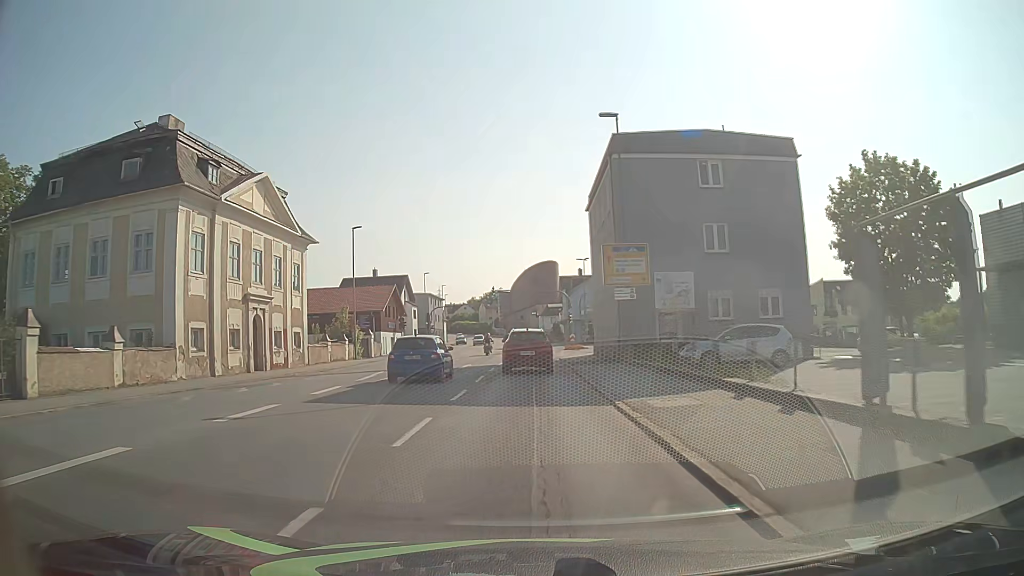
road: tertiary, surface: asphalt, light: Day
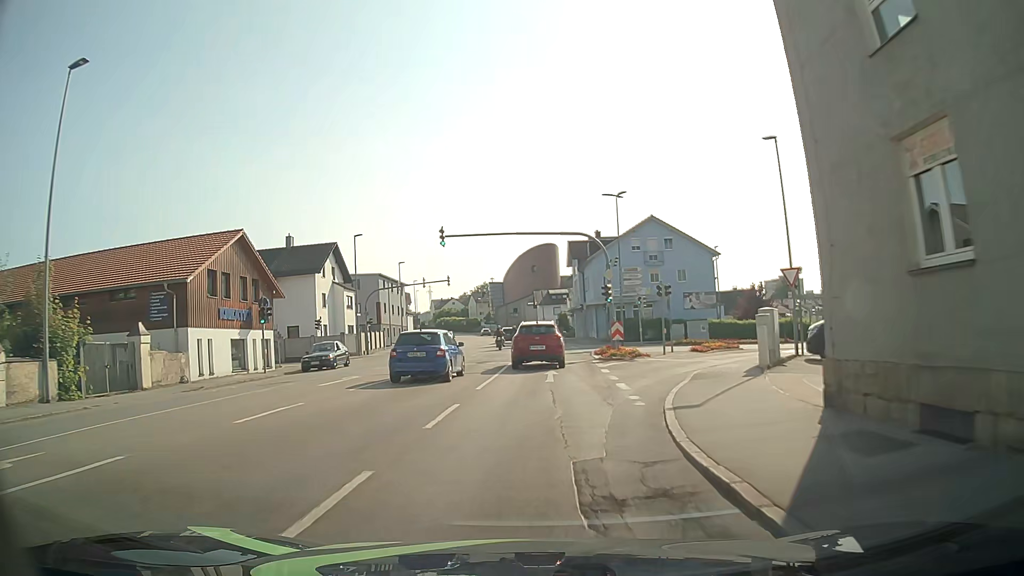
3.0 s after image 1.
(-0.1, +35.2) m; 0°
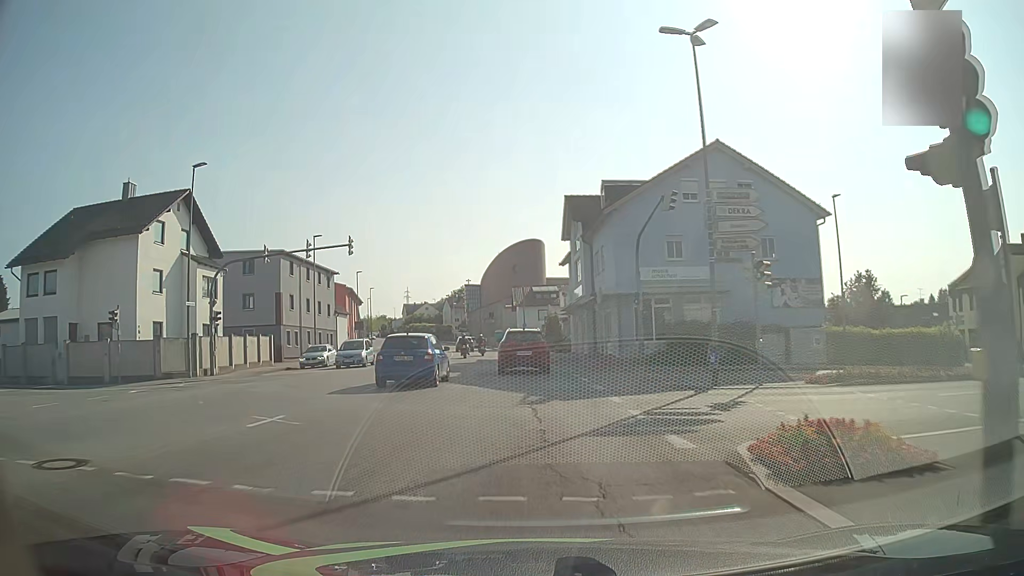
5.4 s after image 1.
(+0.5, +27.2) m; +2°
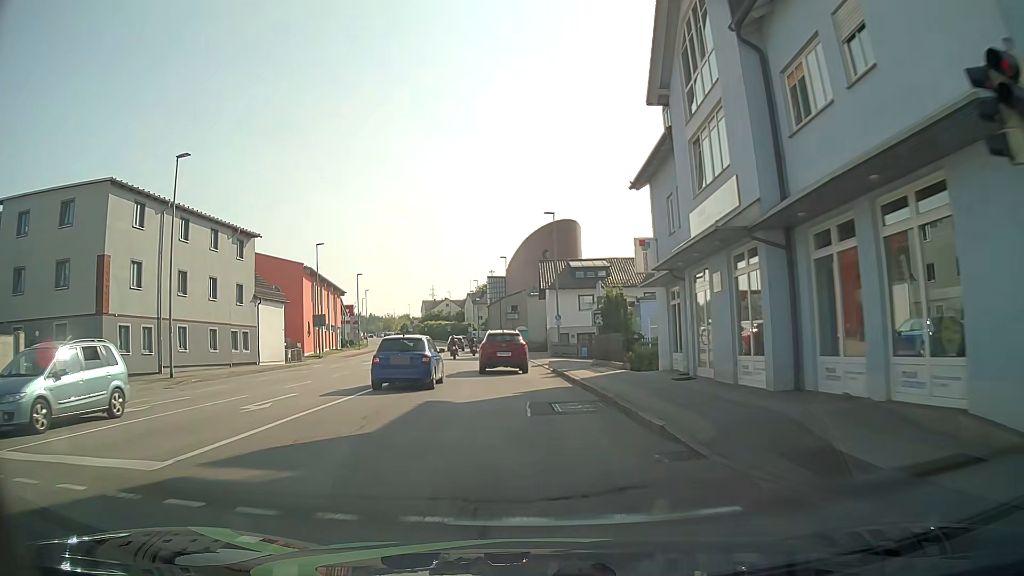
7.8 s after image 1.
(-0.5, +27.4) m; -2°
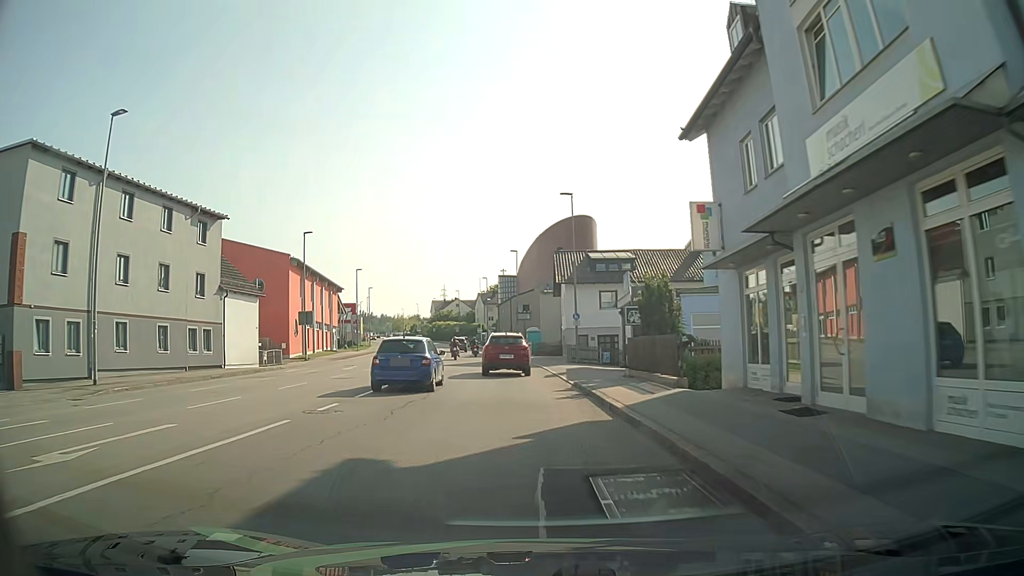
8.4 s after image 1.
(-0.2, +7.0) m; -2°
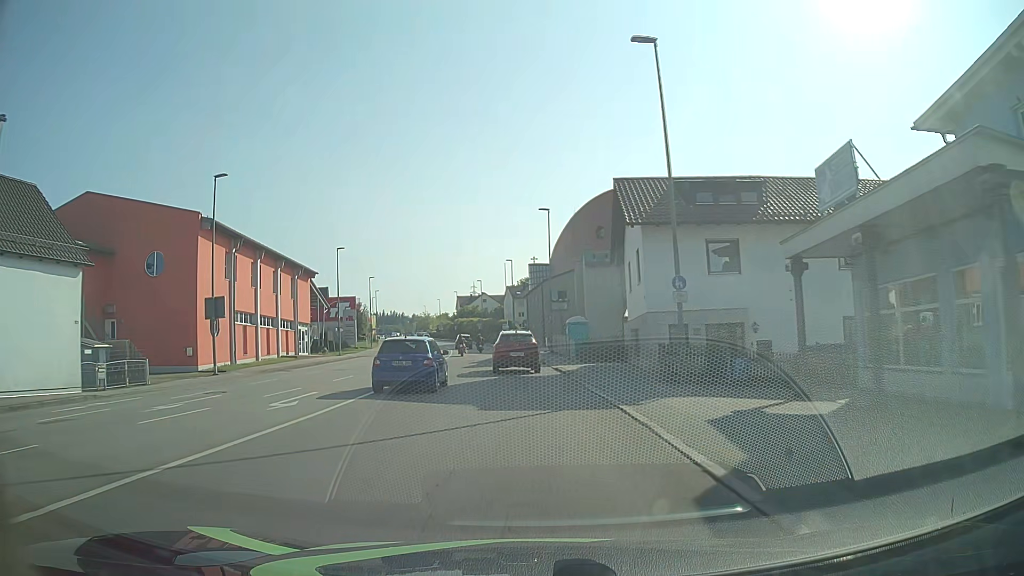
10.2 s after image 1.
(-0.4, +21.4) m; -3°
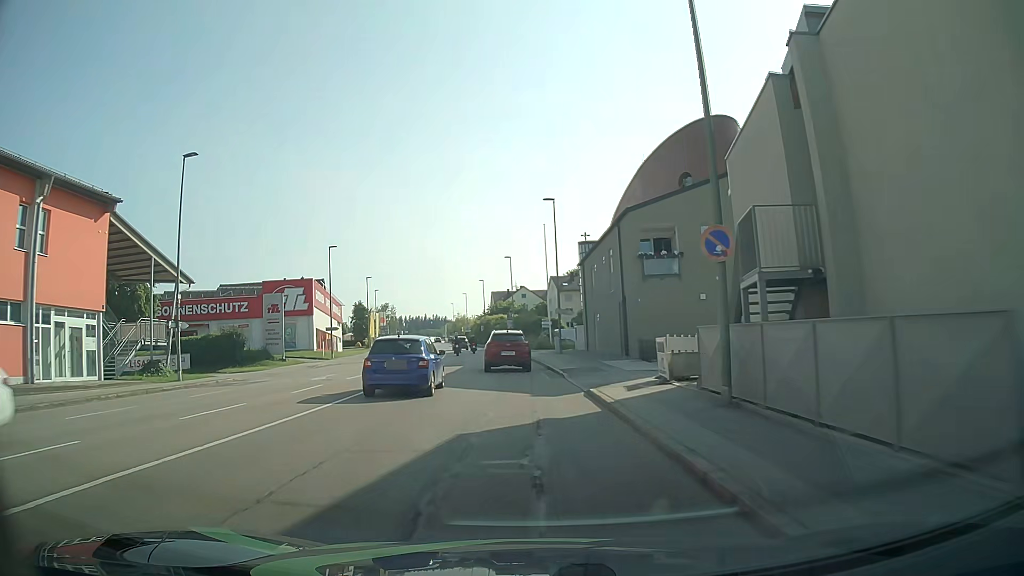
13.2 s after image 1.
(-0.7, +36.8) m; -3°
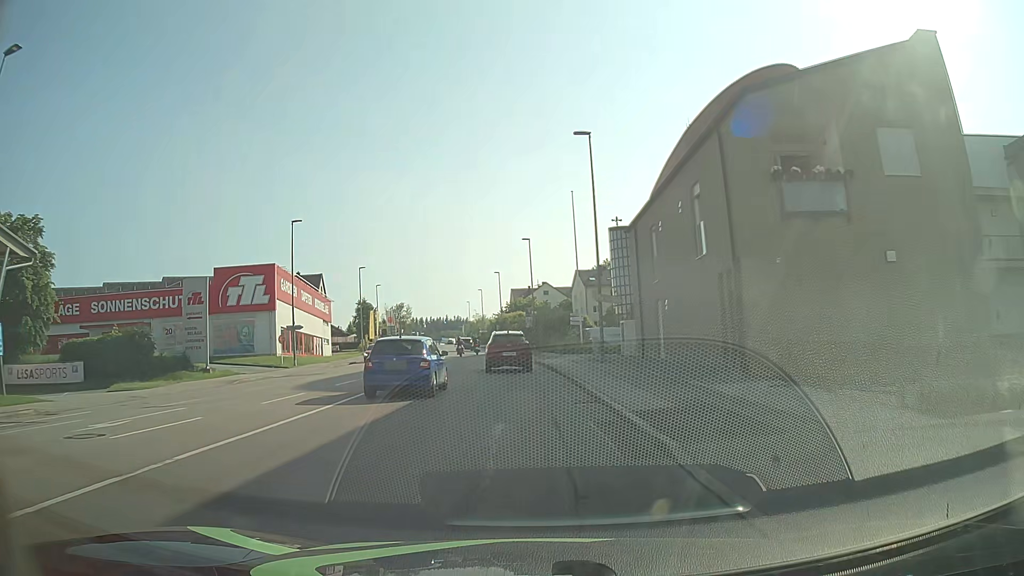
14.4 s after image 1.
(-0.2, +15.0) m; -2°
(0, +10) (0, +20) (-1, +30) (-1, +40) (-2, +50) (-3, +60) (-5, +70) (-6, +80) (-7, +90) (-9, +99) m
